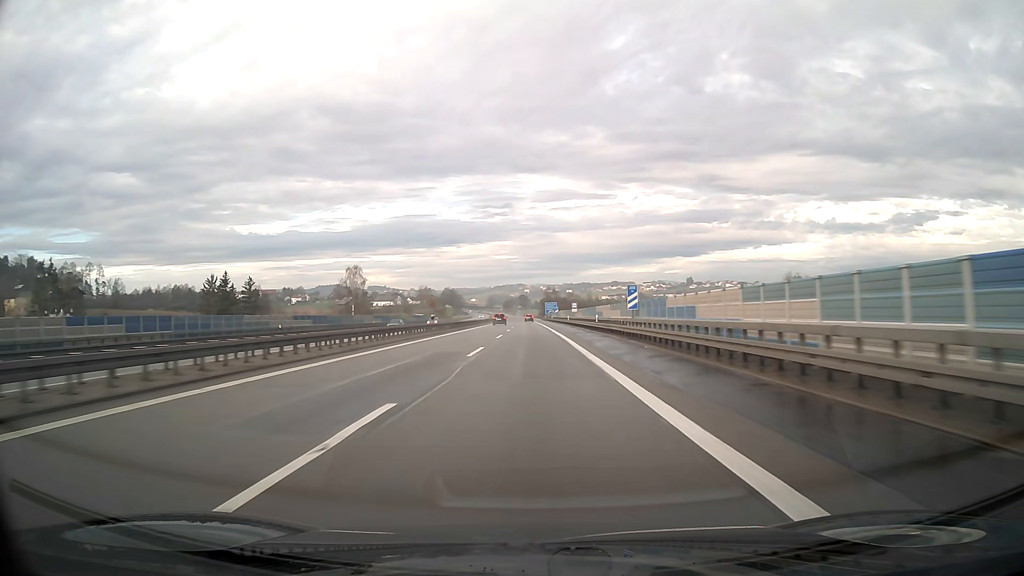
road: motorway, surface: asphalt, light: Day
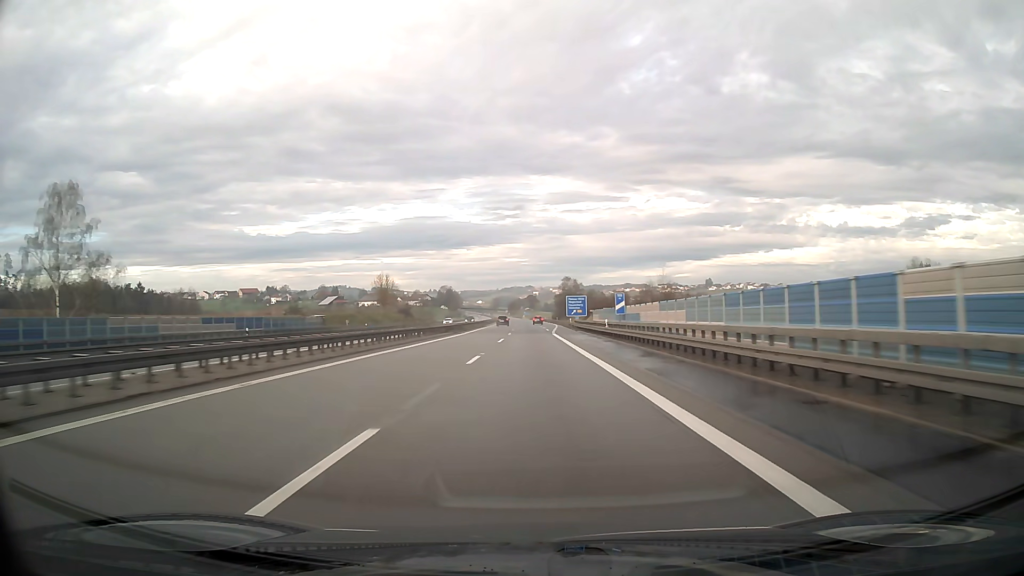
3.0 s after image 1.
(-0.8, +92.4) m; -1°
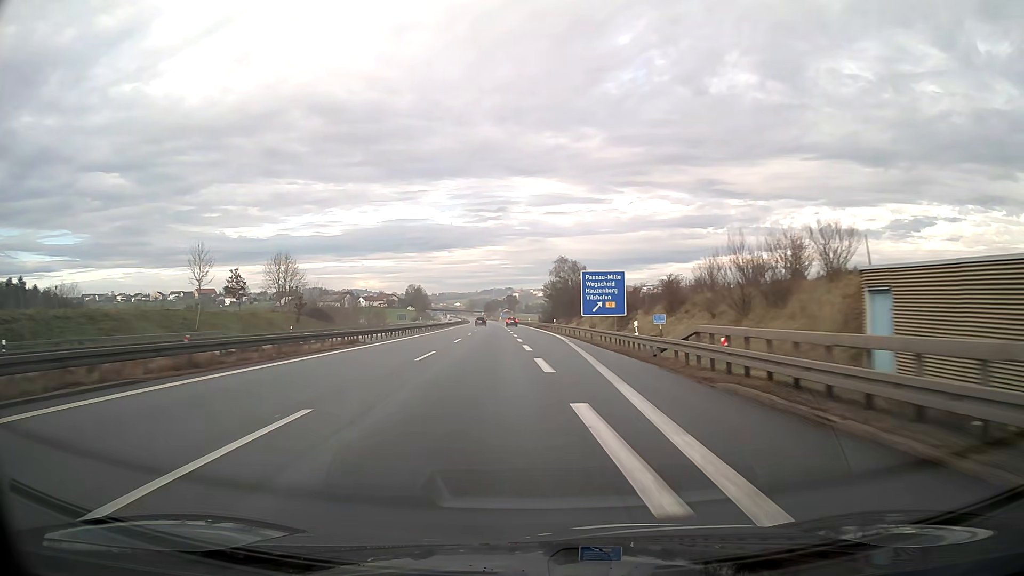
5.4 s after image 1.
(+0.7, +69.9) m; +2°
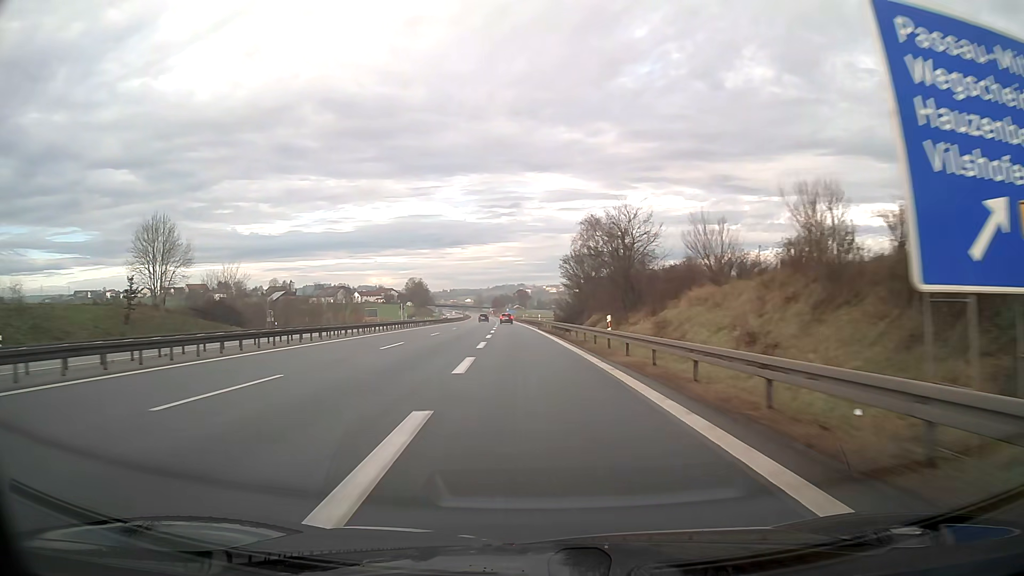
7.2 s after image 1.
(-0.3, +49.2) m; -1°
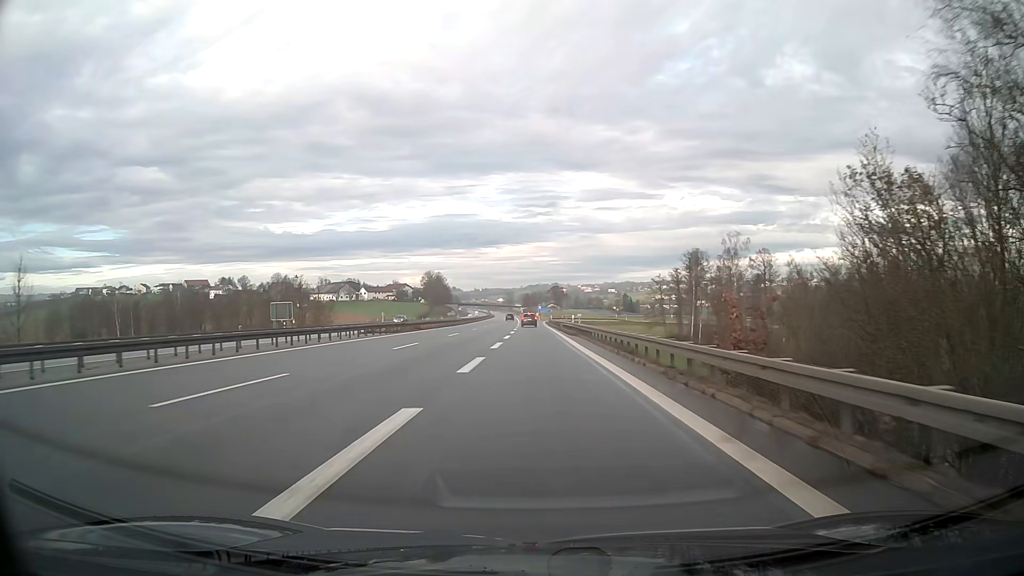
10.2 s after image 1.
(-2.1, +71.6) m; -3°
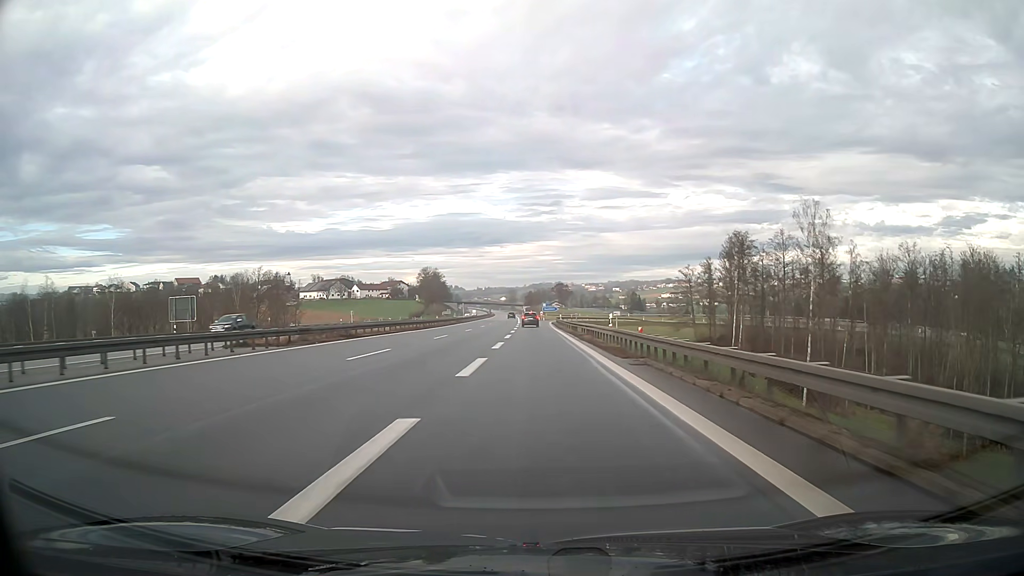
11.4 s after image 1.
(0.0, +25.0) m; 0°
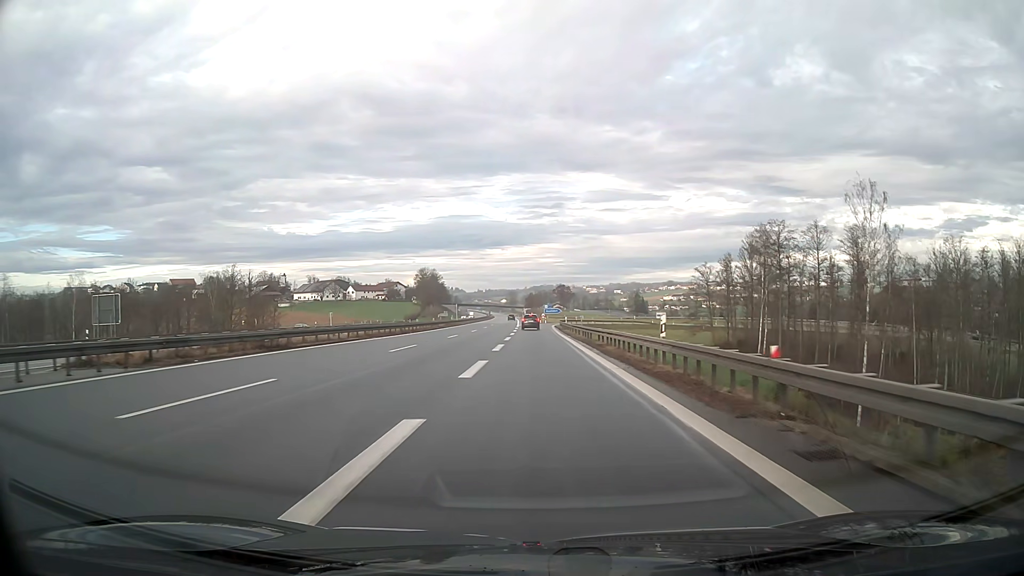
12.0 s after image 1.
(0.0, +11.9) m; 0°
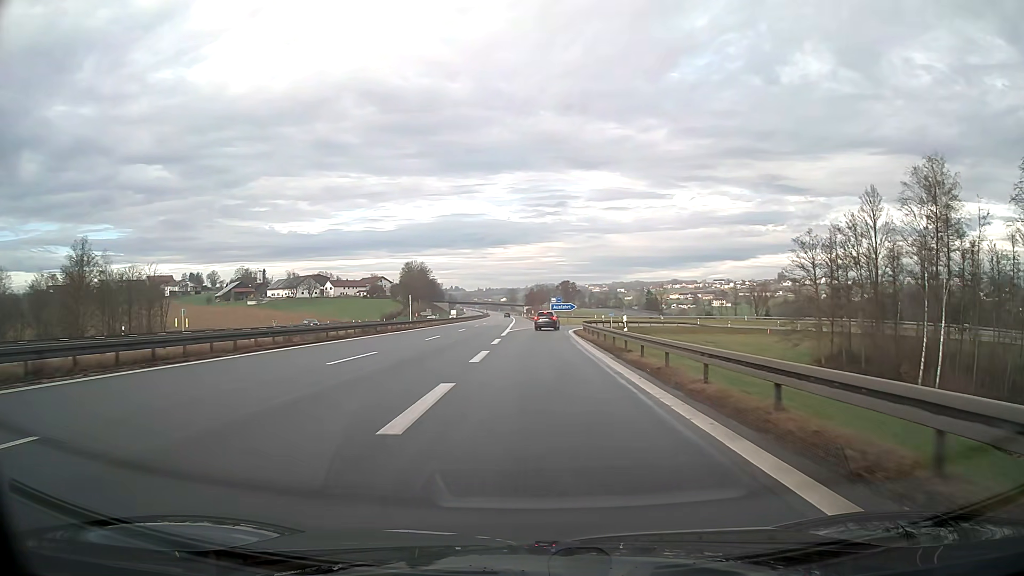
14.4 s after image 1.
(0.0, +43.2) m; 0°
(0, +10) (0, +20) (0, +30) (0, +40) (+1, +50) (+2, +60) (+4, +70) (+7, +79) (+12, +88) (+18, +96) m
